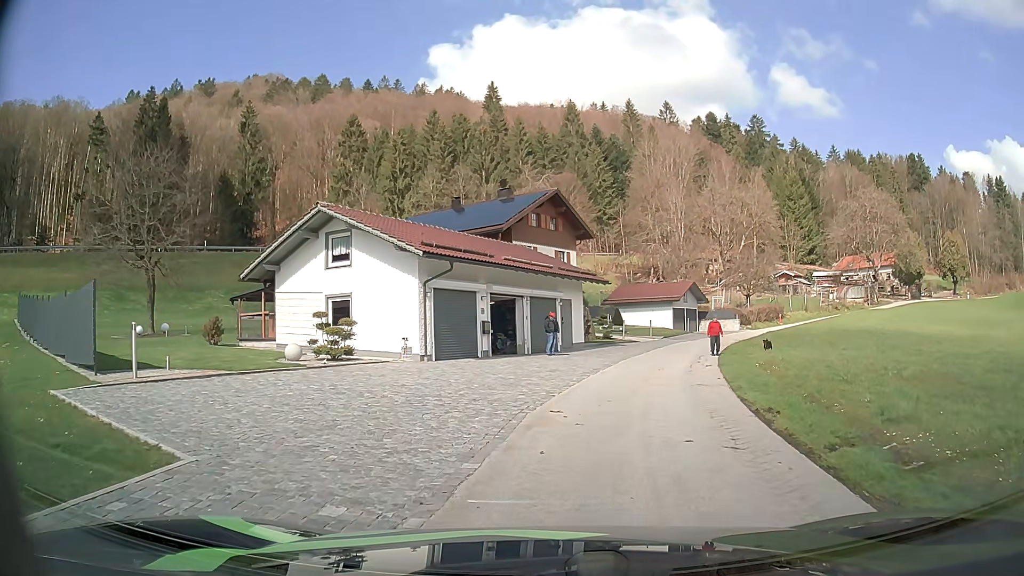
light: Day
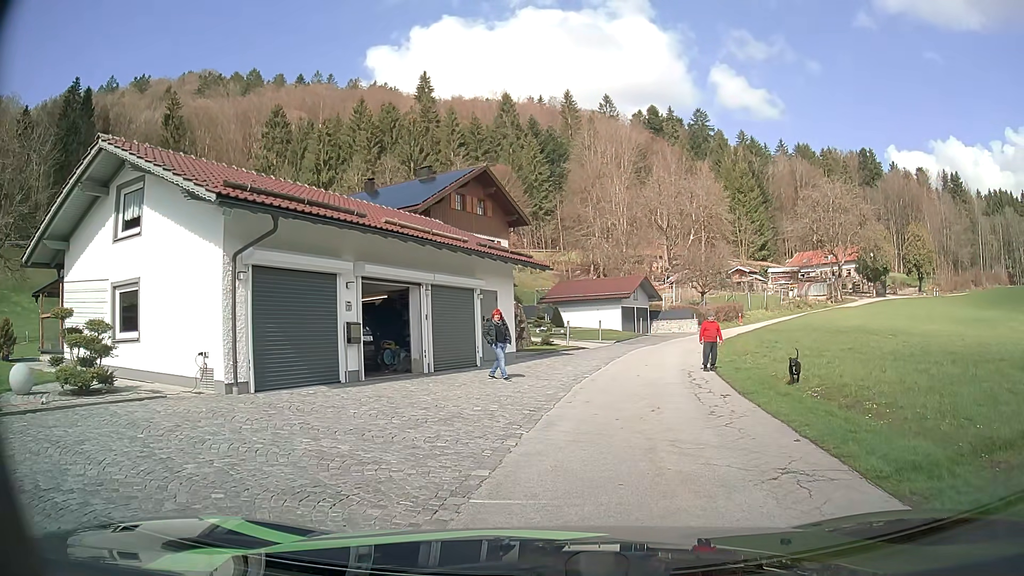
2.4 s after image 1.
(+0.4, +8.8) m; +6°
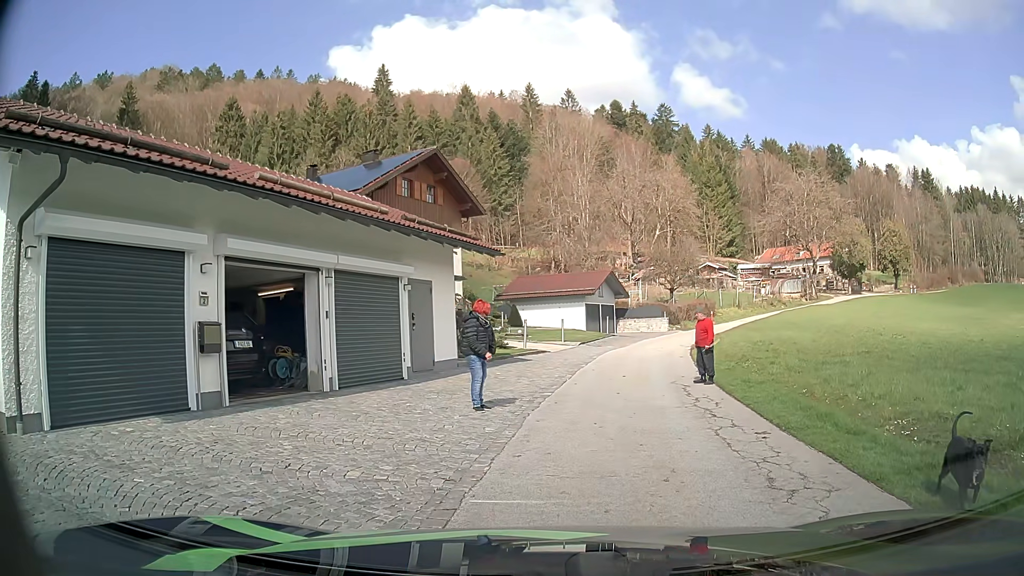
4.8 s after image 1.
(+0.2, +4.5) m; +3°
